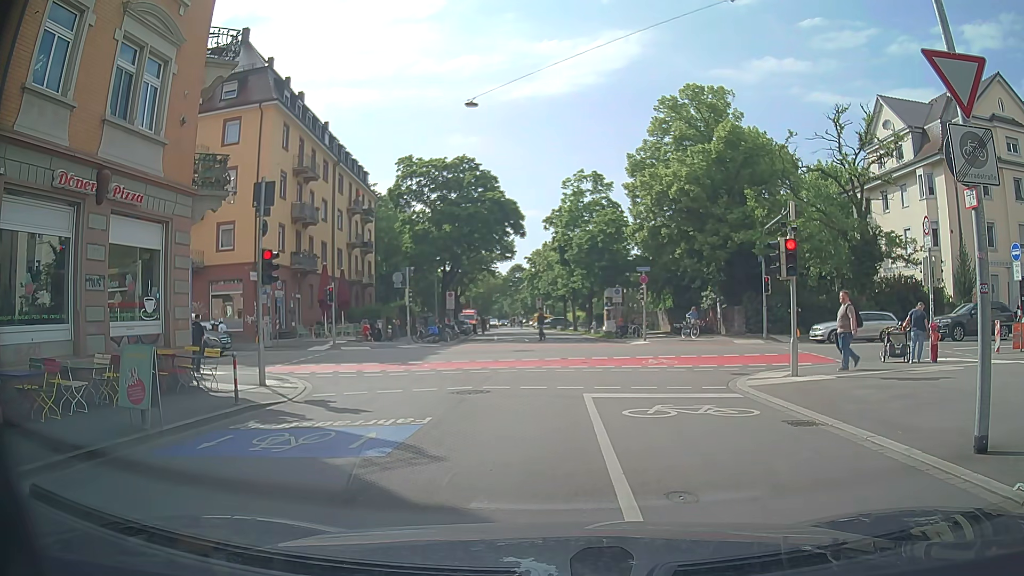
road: residential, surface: asphalt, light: Day
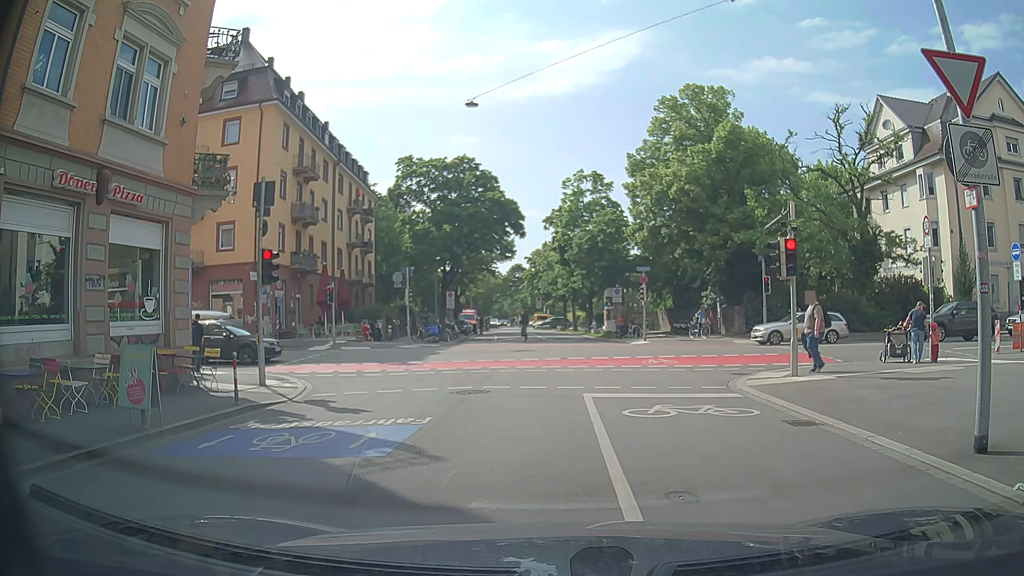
(0.0, 0.0) m; 0°
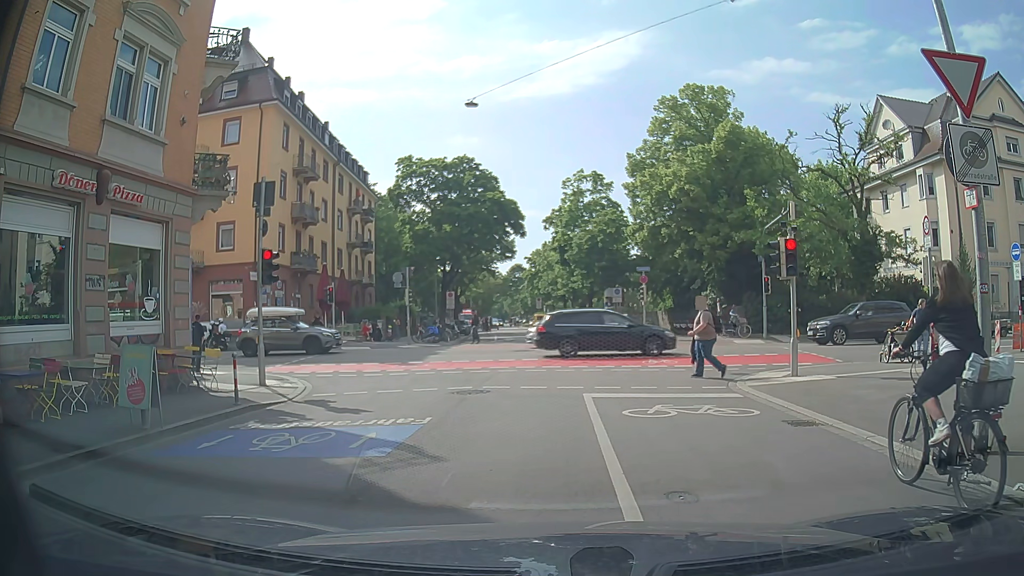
(0.0, 0.0) m; 0°
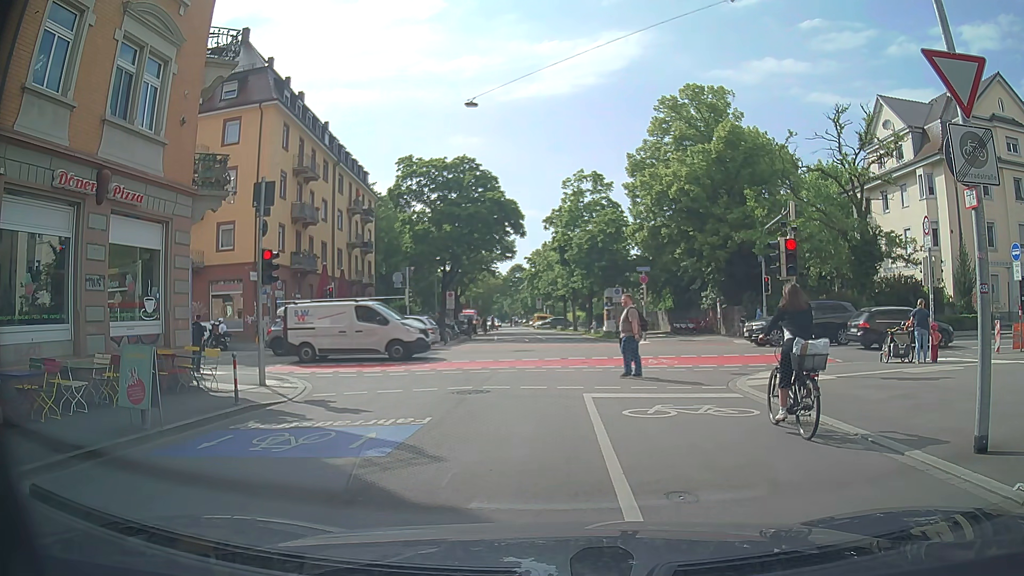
(0.0, 0.0) m; 0°
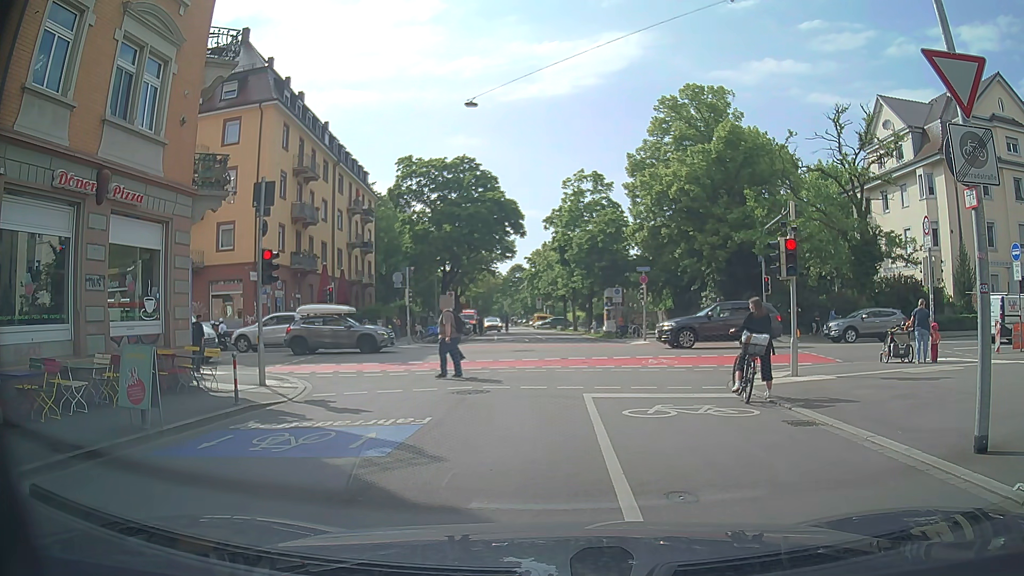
(0.0, 0.0) m; 0°
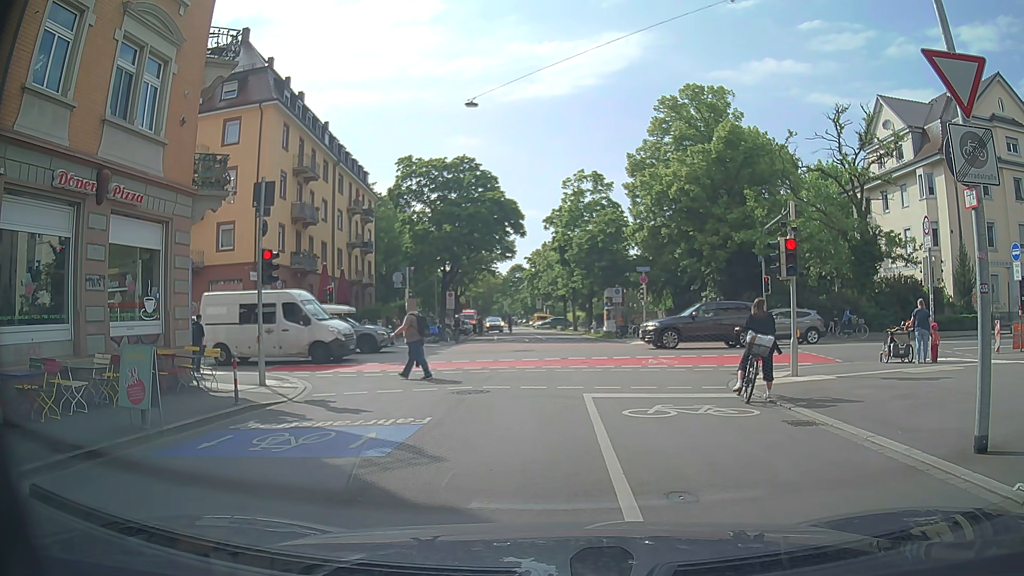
(0.0, 0.0) m; 0°
